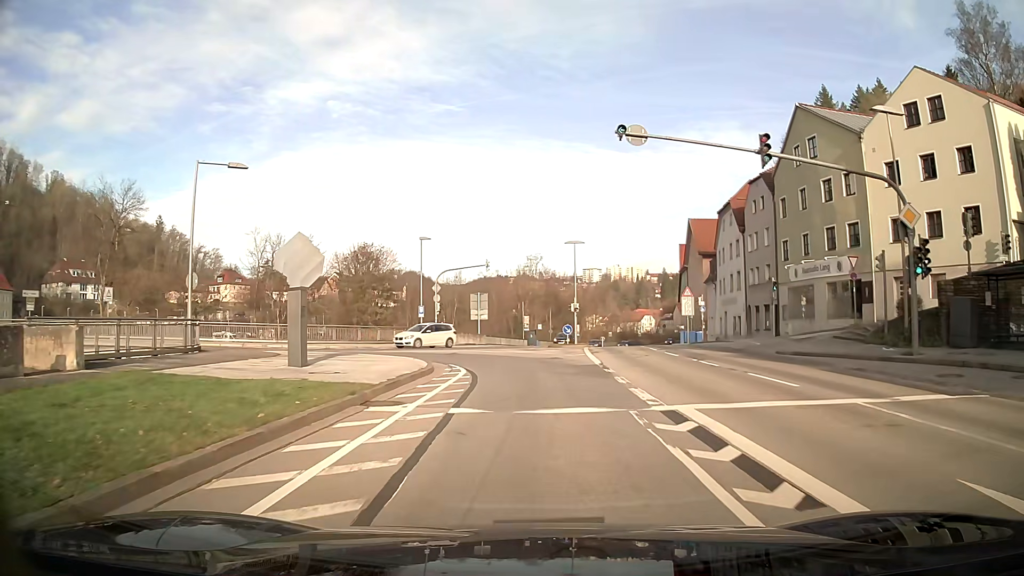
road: primary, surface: asphalt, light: Day
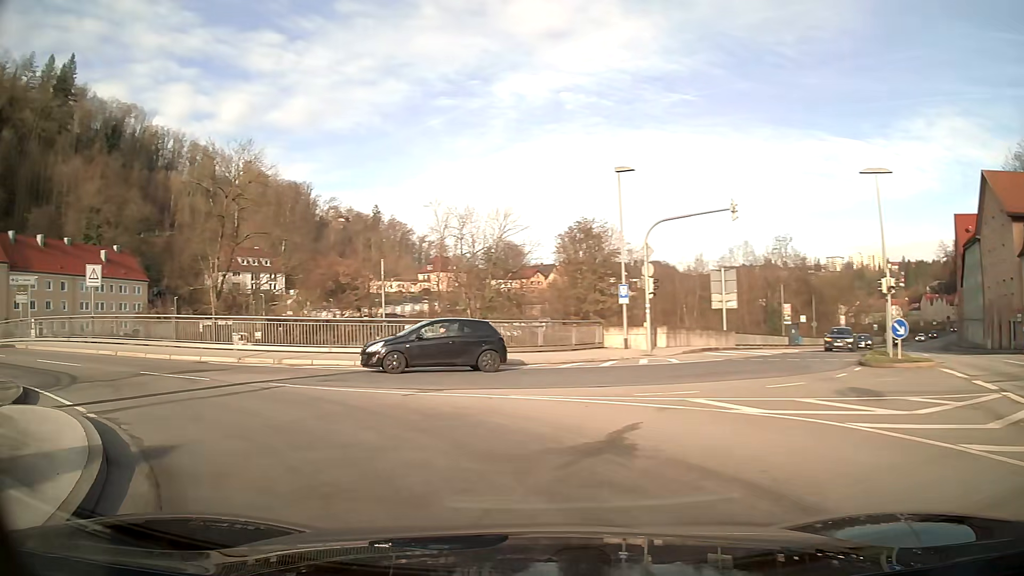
(-2.0, +22.4) m; -27°
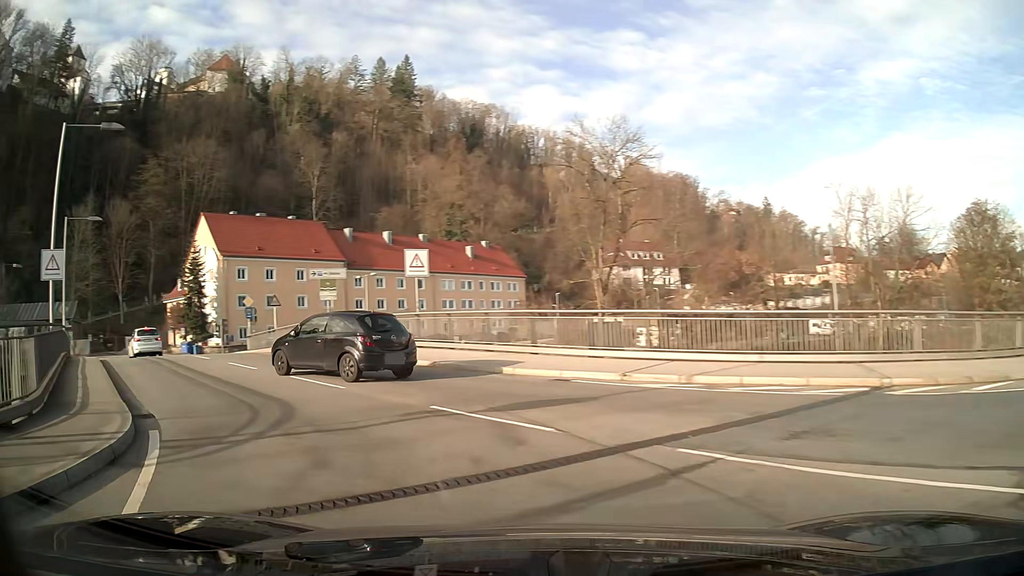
(-2.3, +7.5) m; -34°
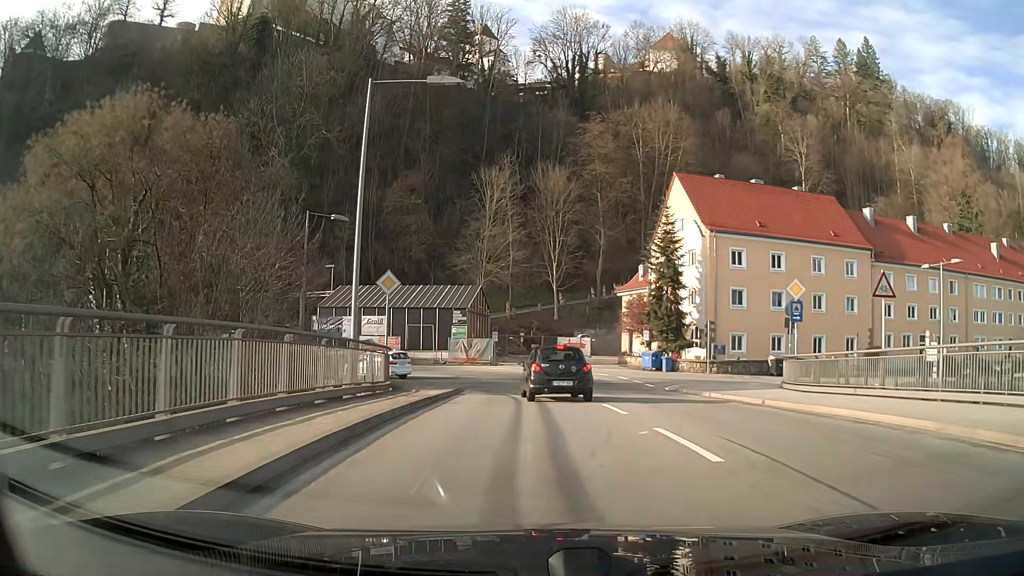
(-10.1, +21.4) m; -33°
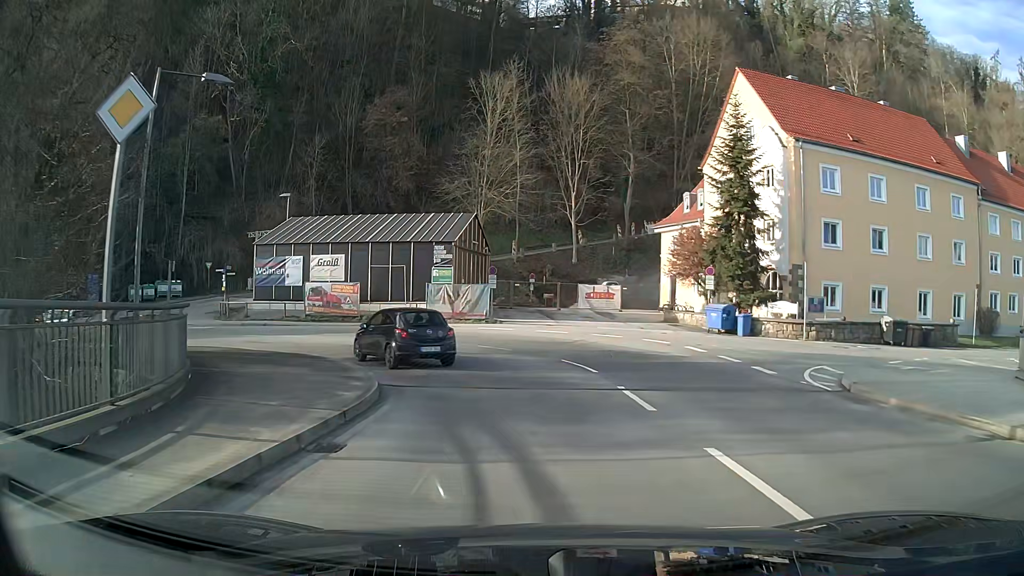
(-0.1, +15.3) m; 0°
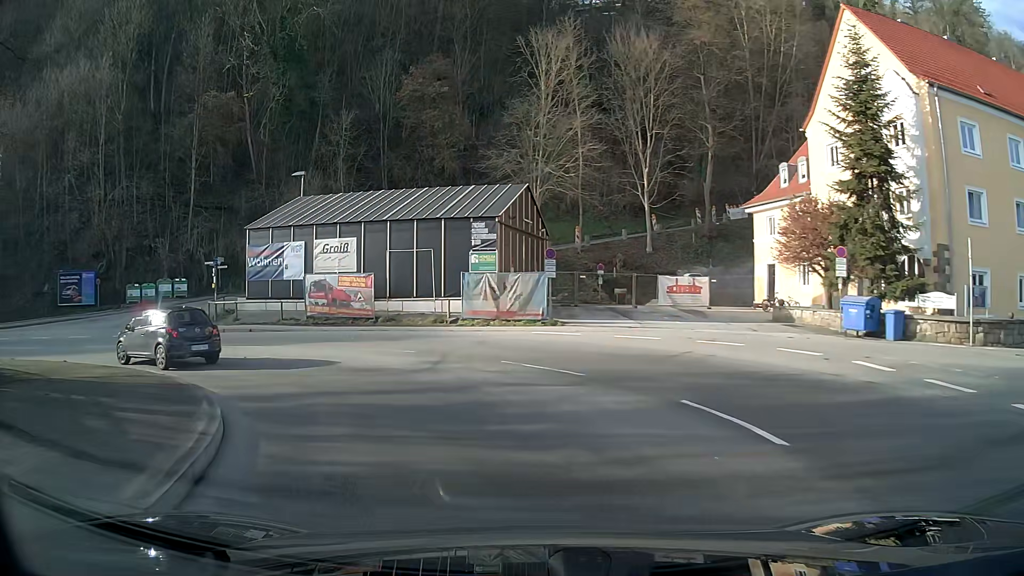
(-0.5, +9.3) m; -9°
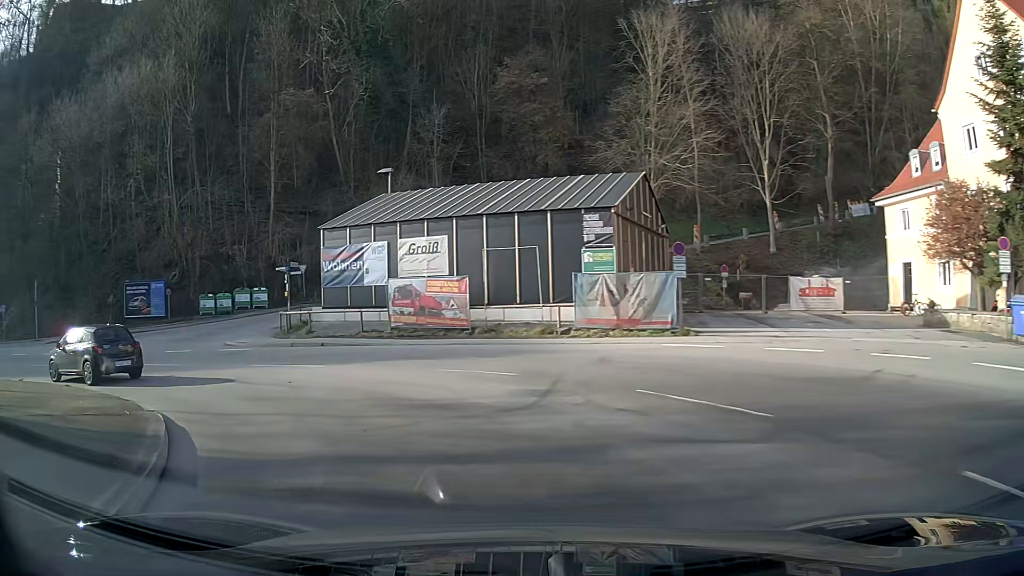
(-0.5, +4.4) m; -12°
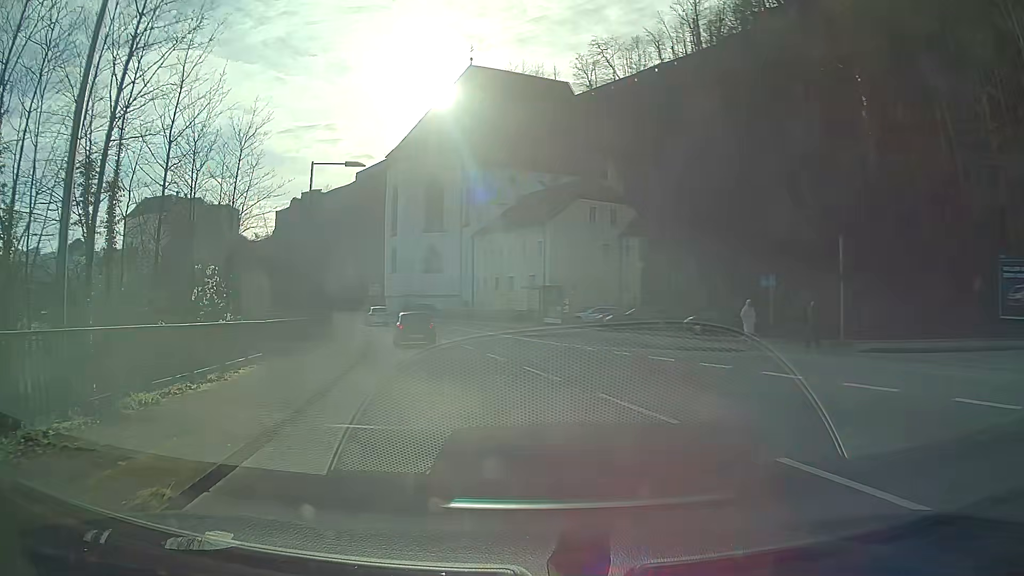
(-13.2, +17.5) m; -67°
(-1, +10) (-3, +20) (-5, +30) (-6, +39) (-9, +49) (-11, +59) (-14, +69) (-17, +78) (-21, +87) (-25, +96) m
